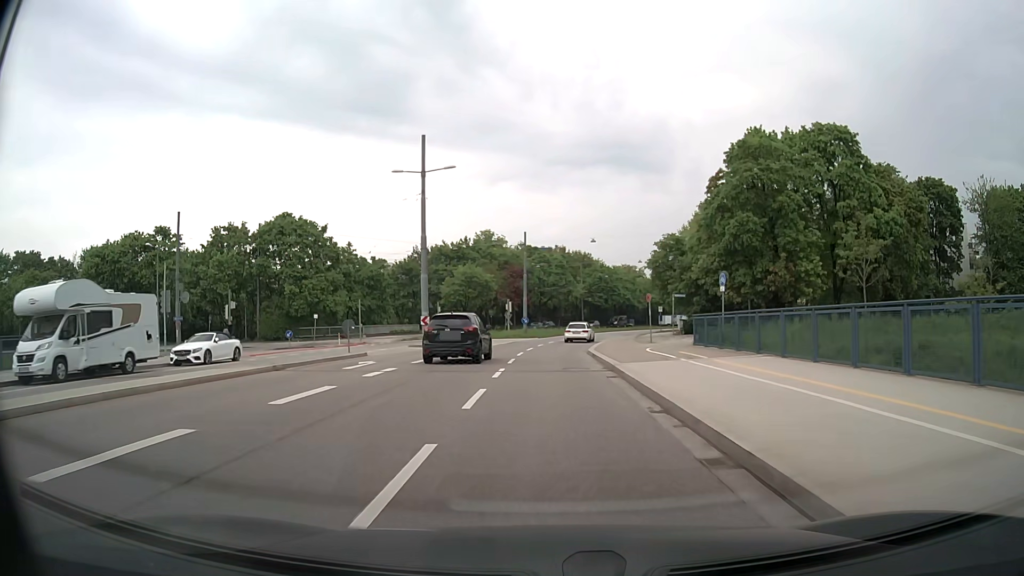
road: secondary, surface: asphalt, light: Day
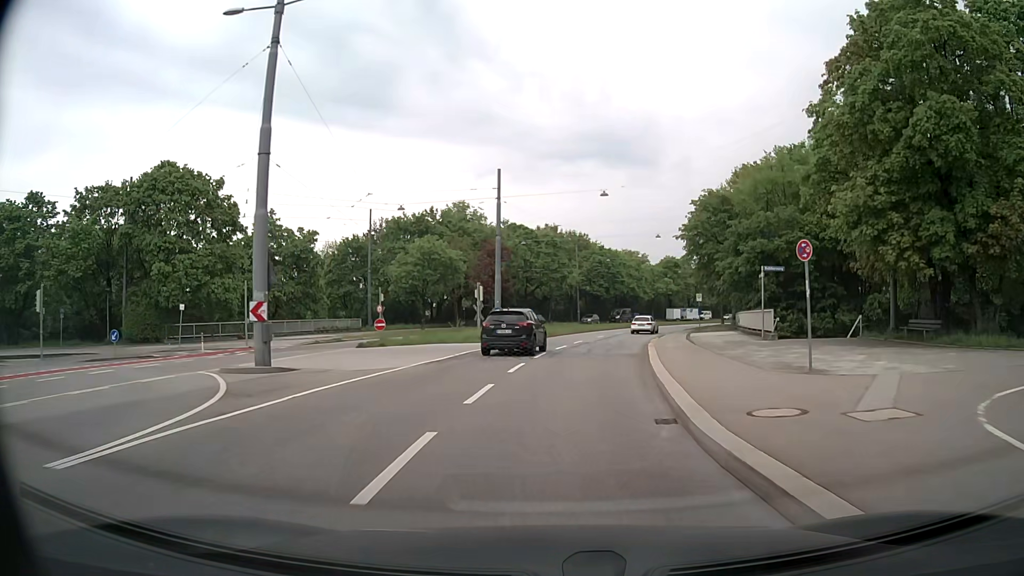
(-0.1, +23.4) m; +1°
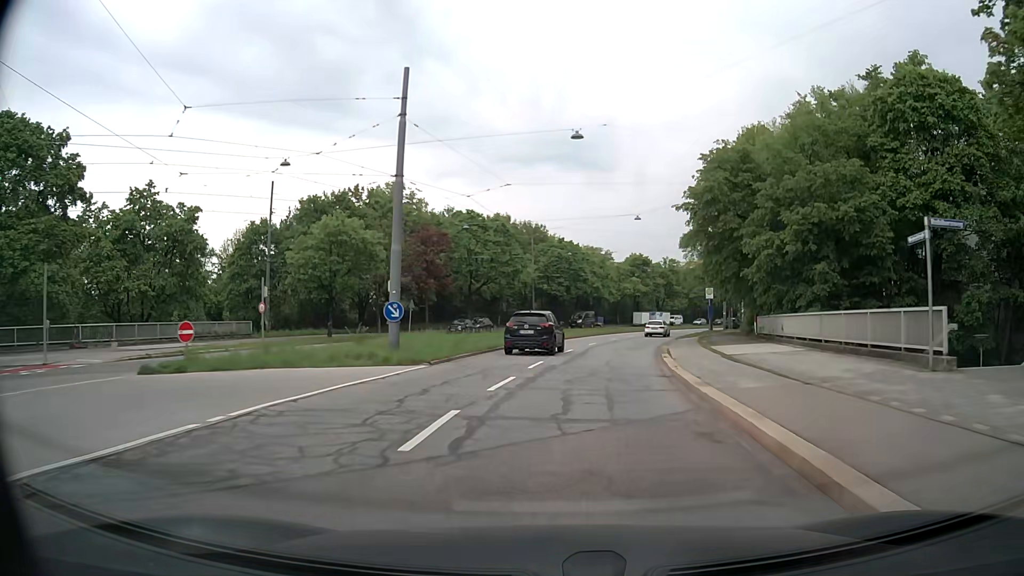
(+0.5, +16.0) m; +3°
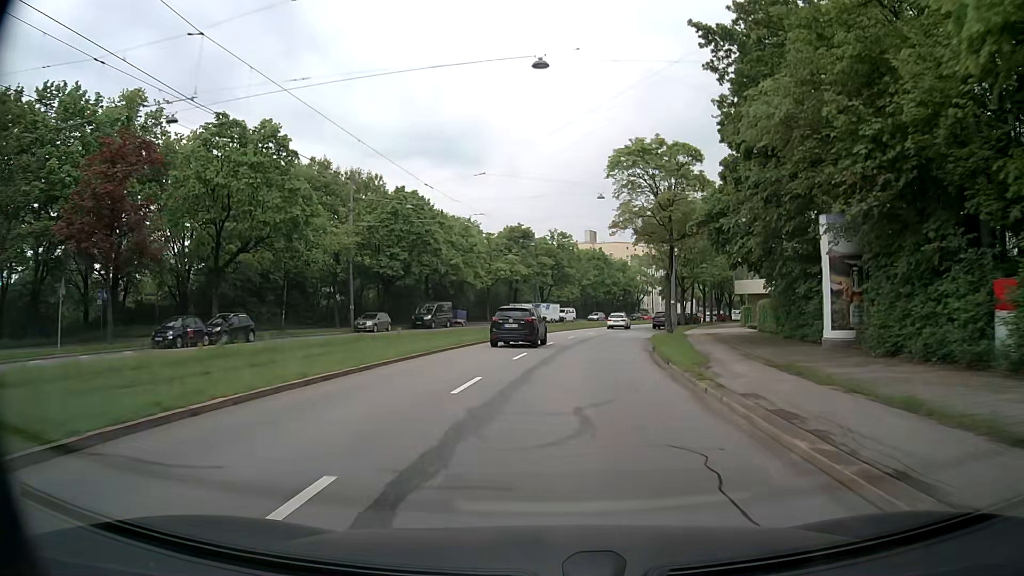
(+3.6, +34.0) m; +11°
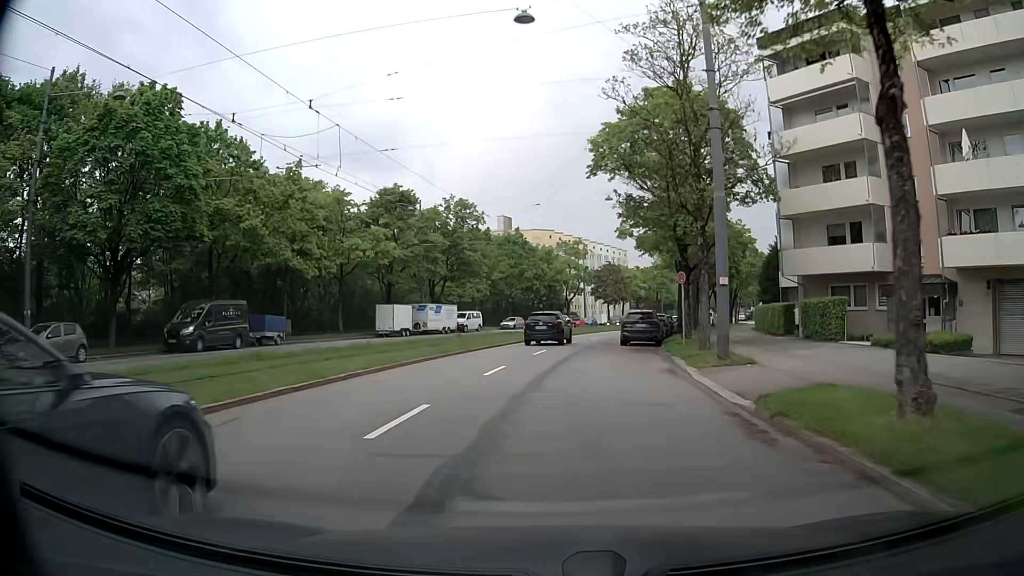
(+2.0, +30.2) m; +7°
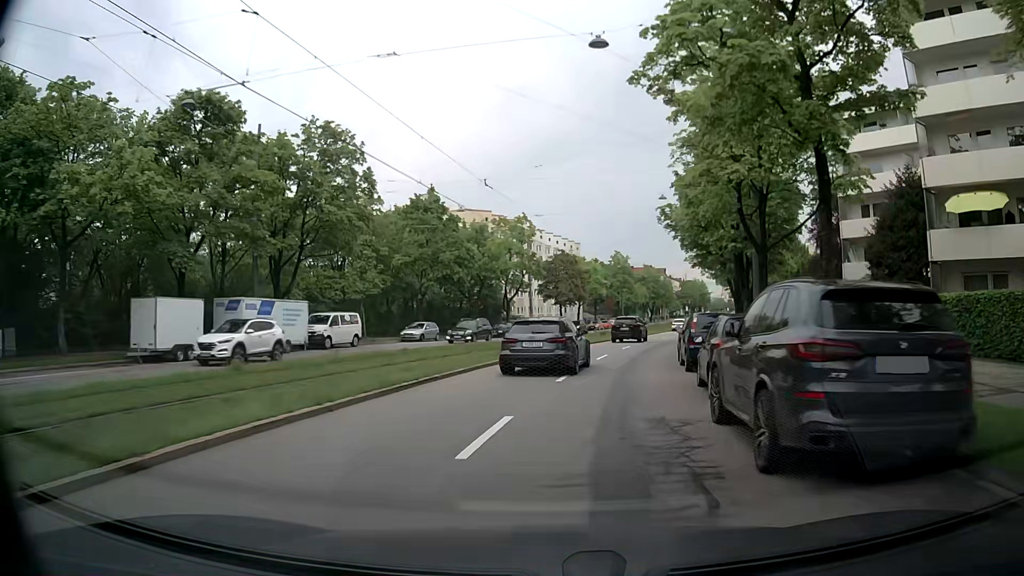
(+1.2, +27.6) m; +5°
(0, +10) (+2, +20) (+3, +30) (+6, +39) (+8, +49) (+11, +59) (+14, +68) (+16, +78) (+19, +88) (+22, +97) m
